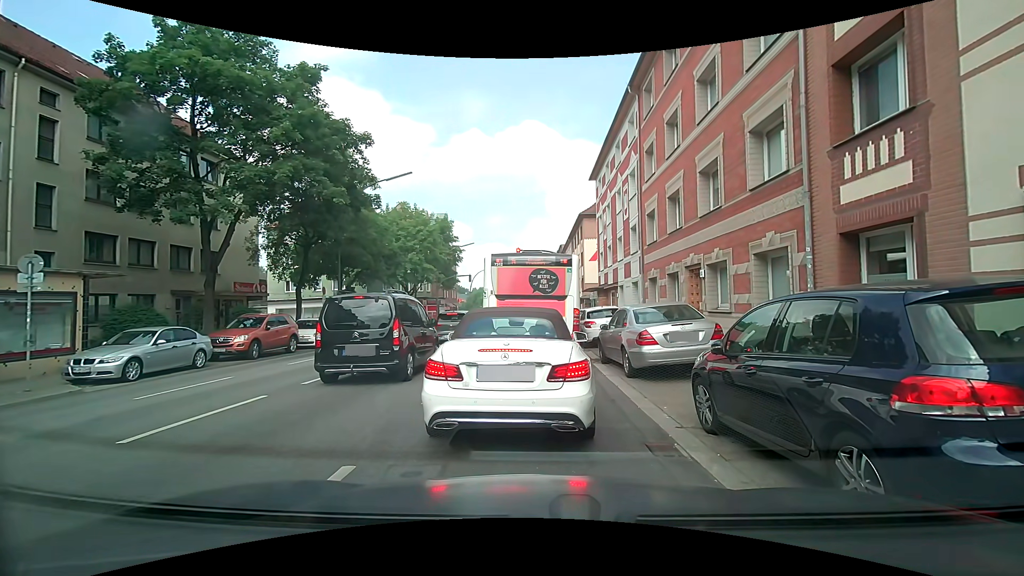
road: secondary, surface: asphalt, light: Day
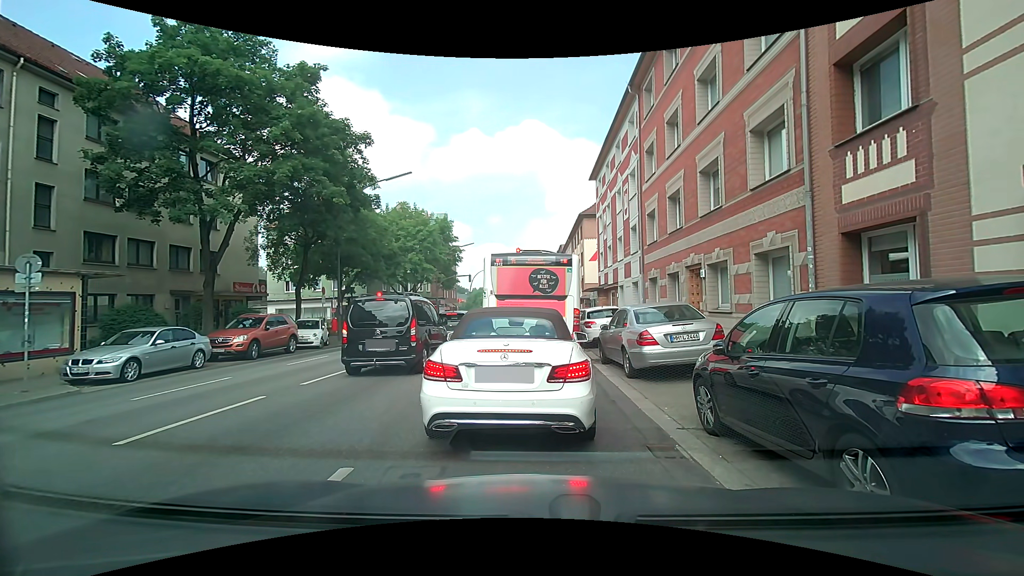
(0.0, +0.1) m; 0°
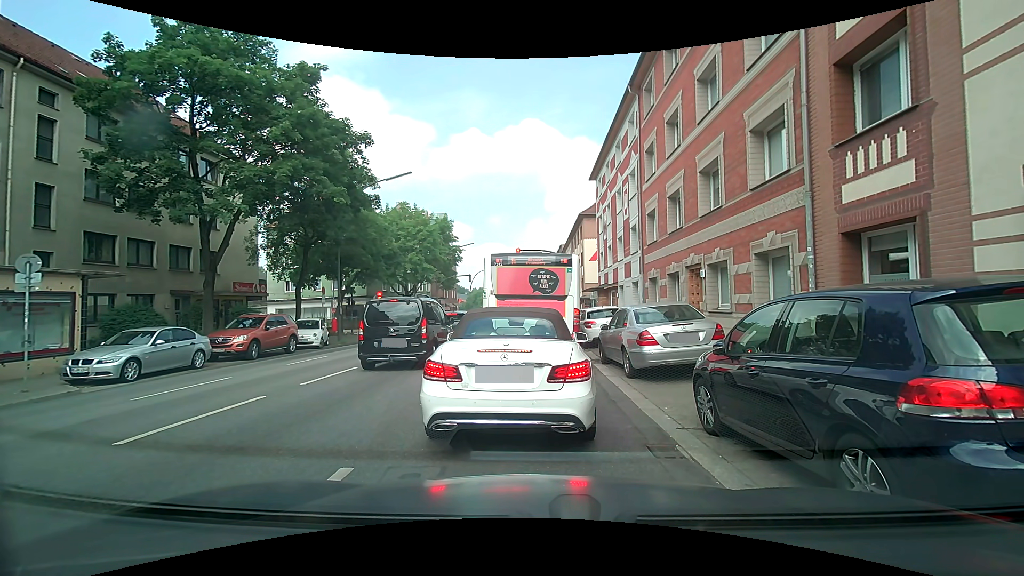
(0.0, 0.0) m; 0°
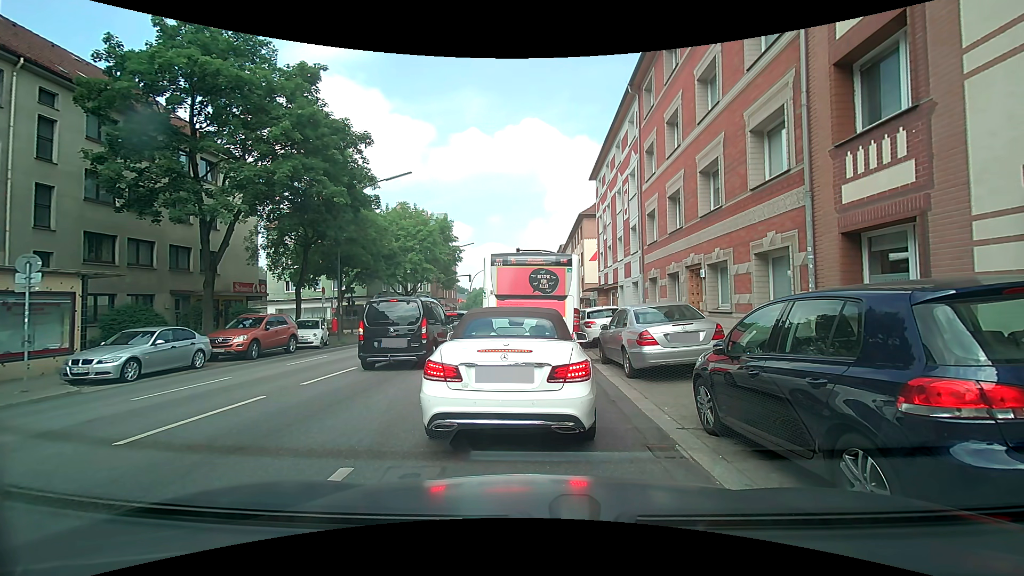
(0.0, 0.0) m; 0°
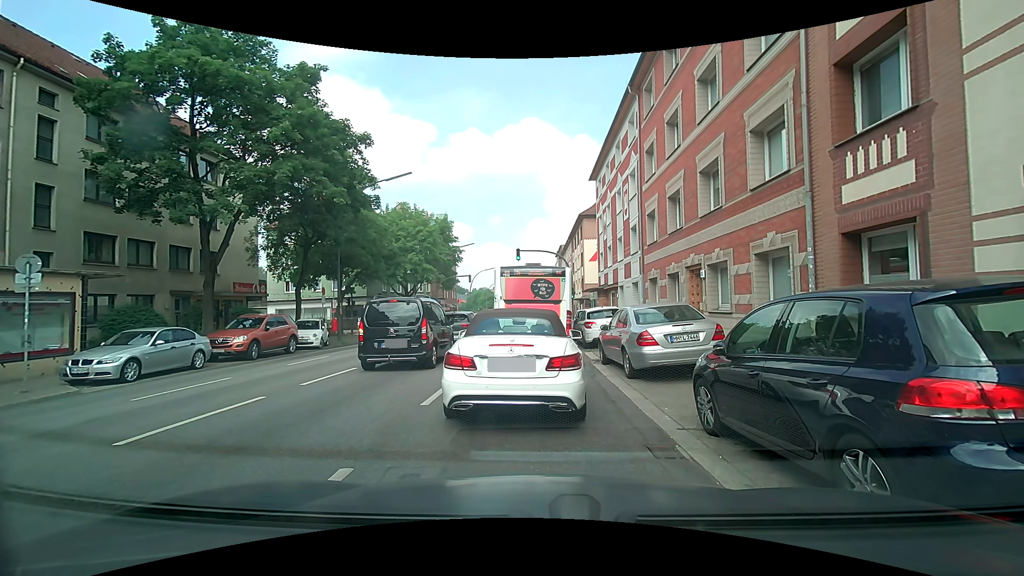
(0.0, 0.0) m; 0°
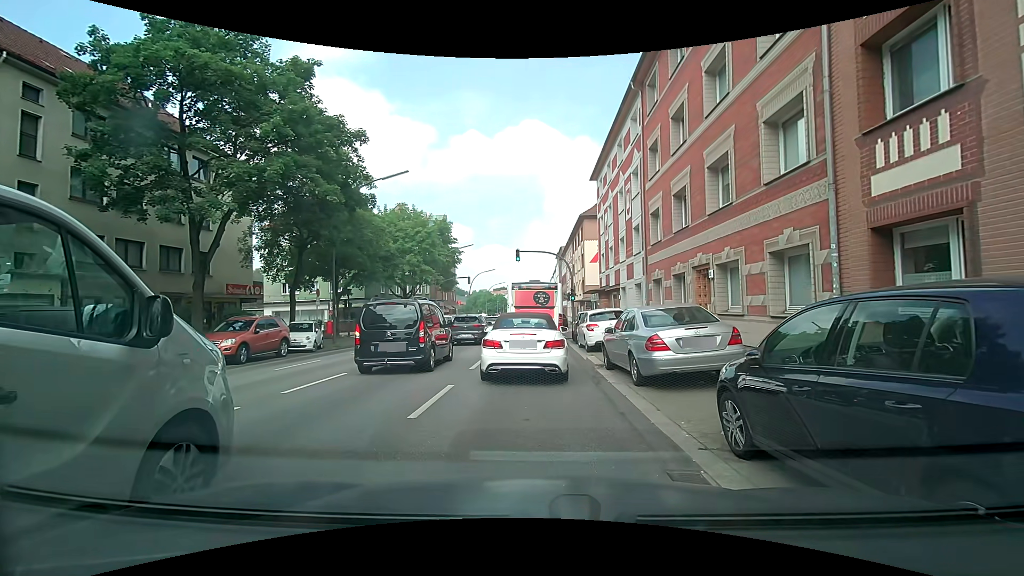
(0.0, +0.8) m; 0°
